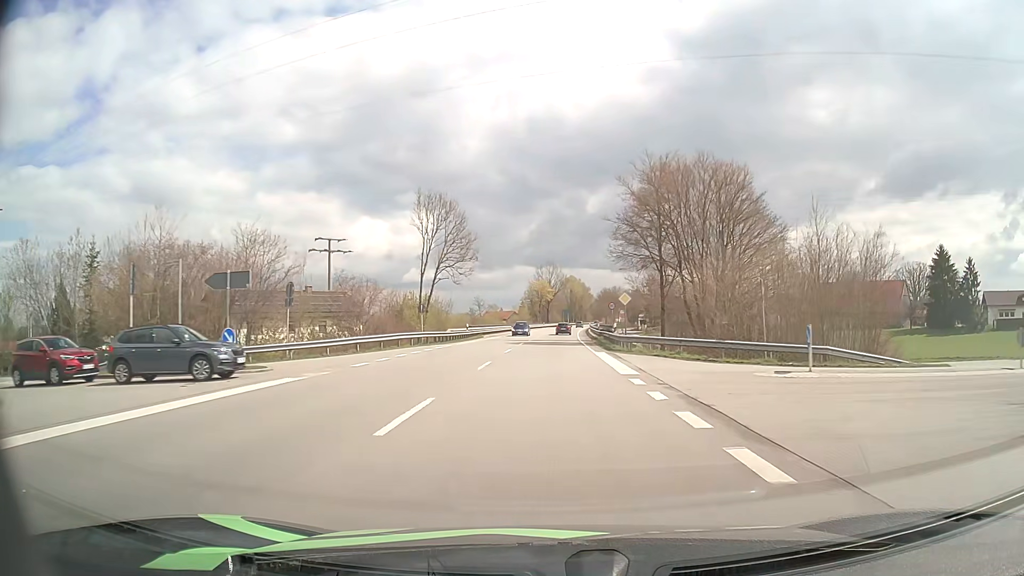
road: primary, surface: asphalt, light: Day
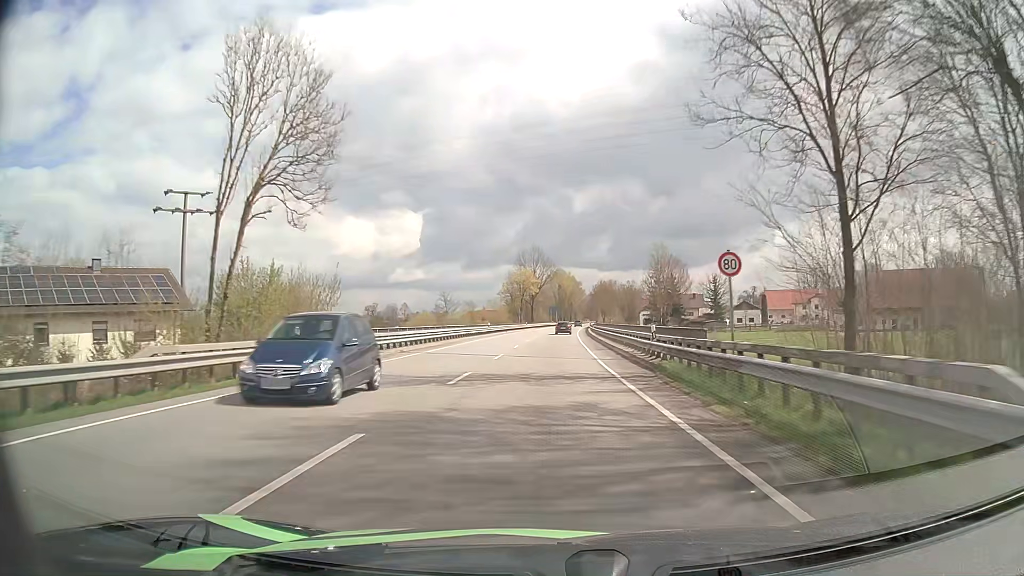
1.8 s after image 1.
(+0.5, +37.6) m; +1°
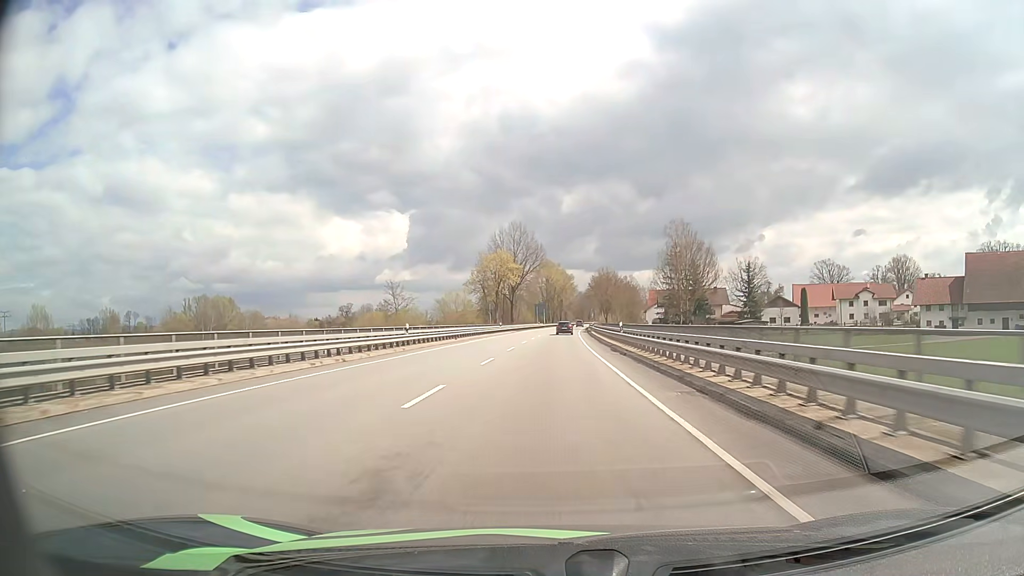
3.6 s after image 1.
(+0.3, +38.5) m; +1°
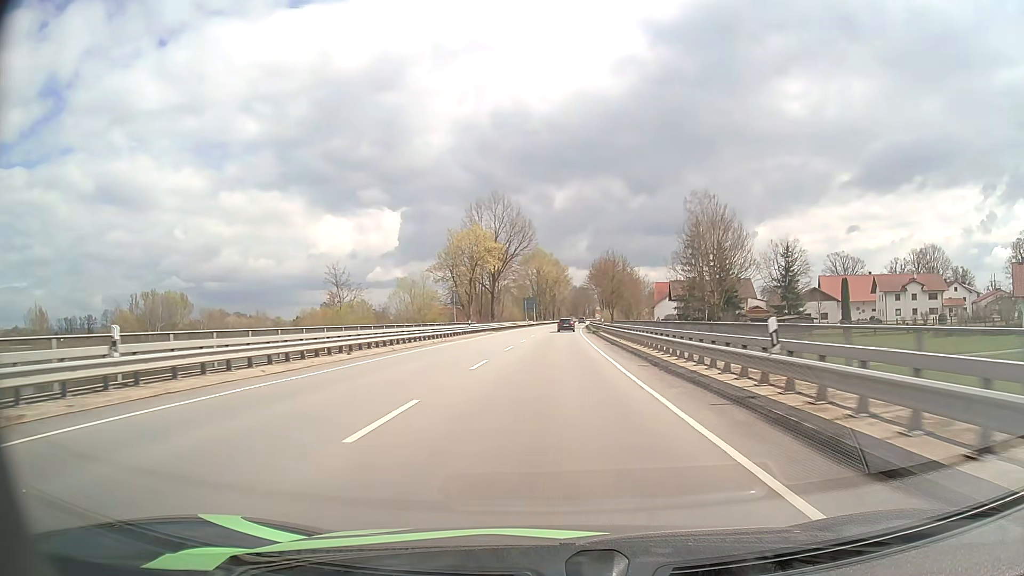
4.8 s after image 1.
(+0.2, +25.7) m; +1°
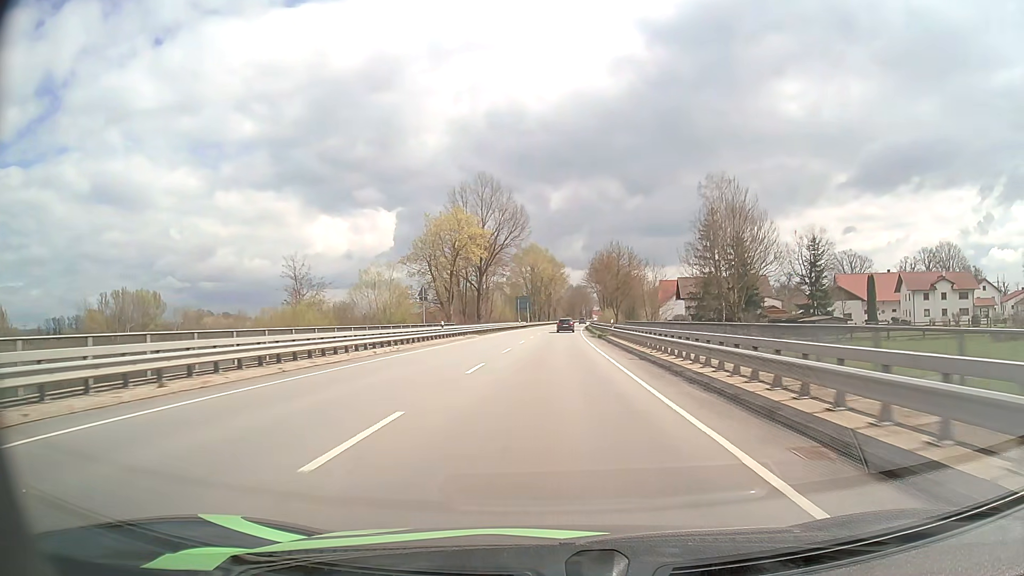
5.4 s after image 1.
(0.0, +12.7) m; 0°
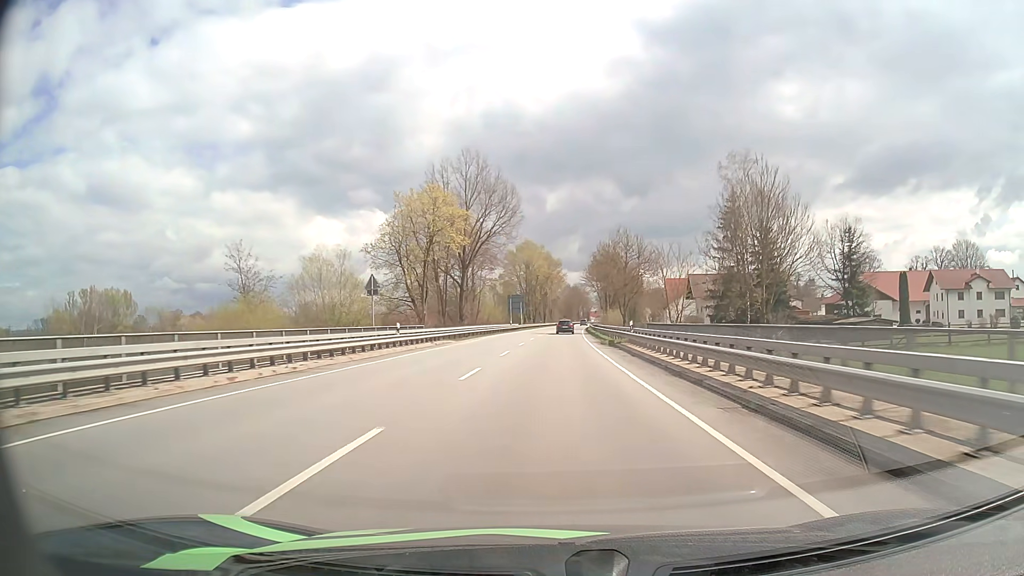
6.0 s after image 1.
(0.0, +12.7) m; 0°
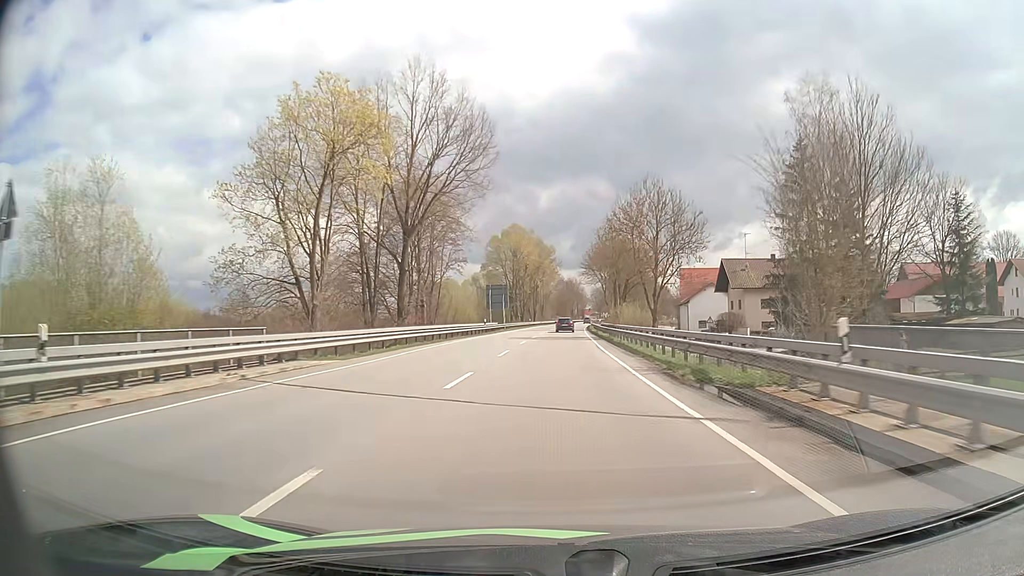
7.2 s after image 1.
(+0.1, +25.0) m; +1°
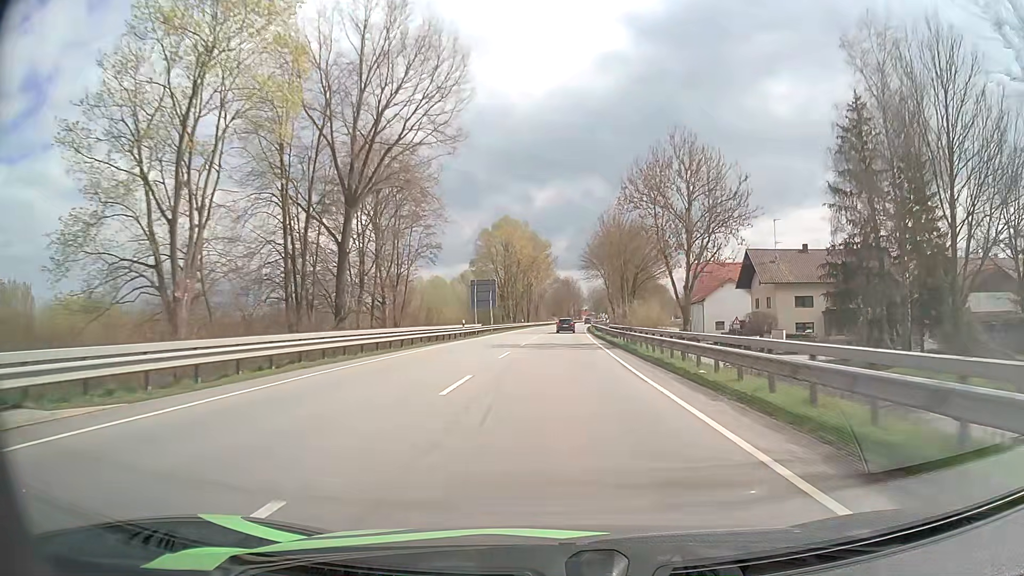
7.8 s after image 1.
(0.0, +12.2) m; 0°
(0, +10) (0, +20) (0, +30) (+1, +40) (+1, +50) (+1, +60) (+2, +70) (+2, +80) (+3, +90) (+3, +100) m
